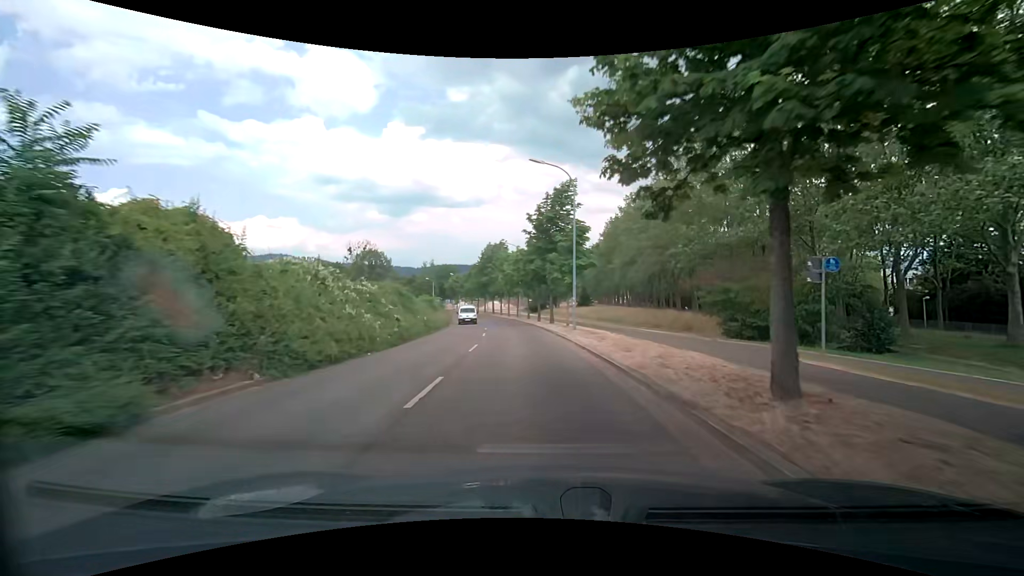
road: tertiary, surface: asphalt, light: Day
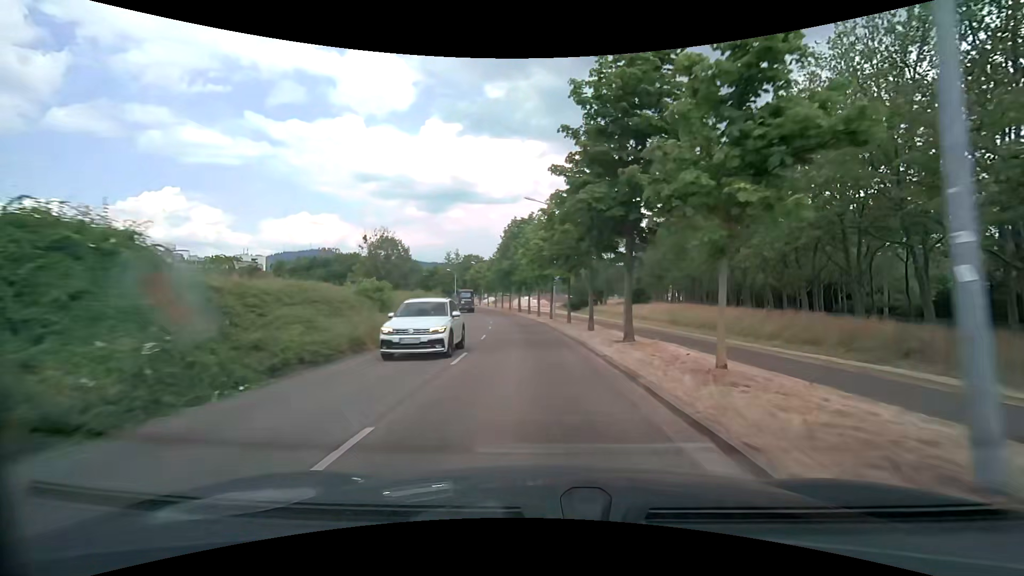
(-0.9, +22.3) m; -4°
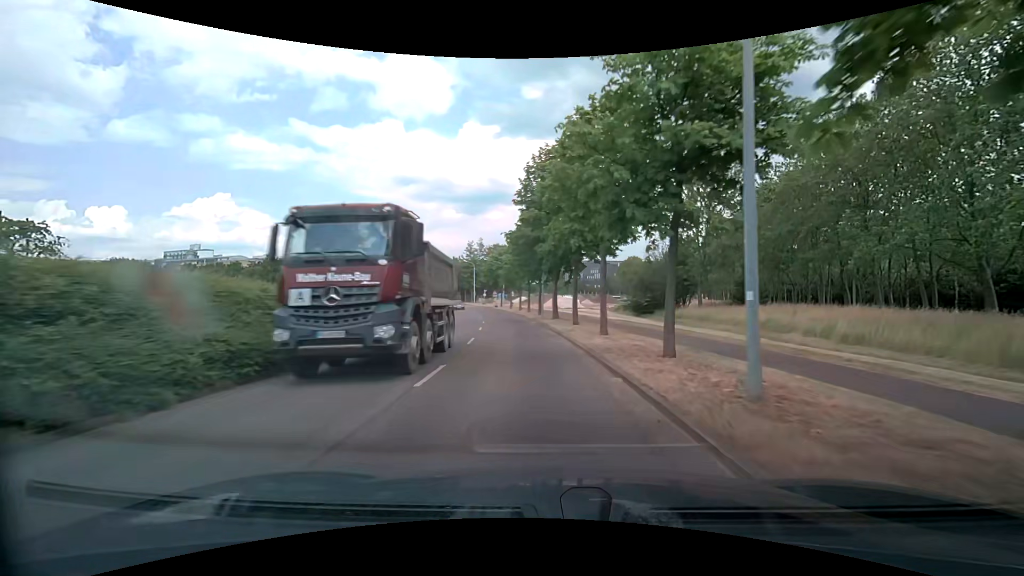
(-1.3, +30.3) m; -4°
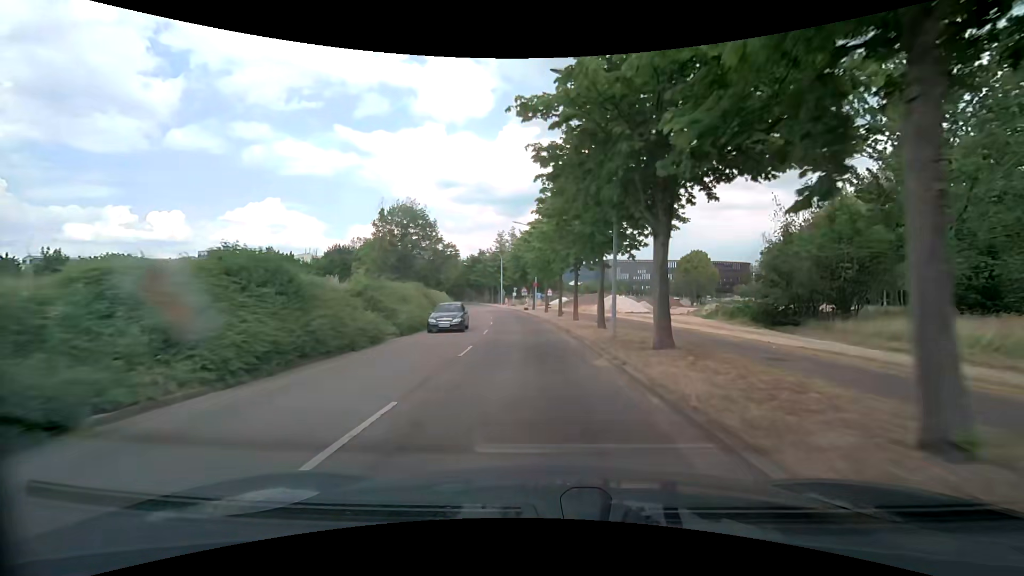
(-1.0, +22.5) m; -5°
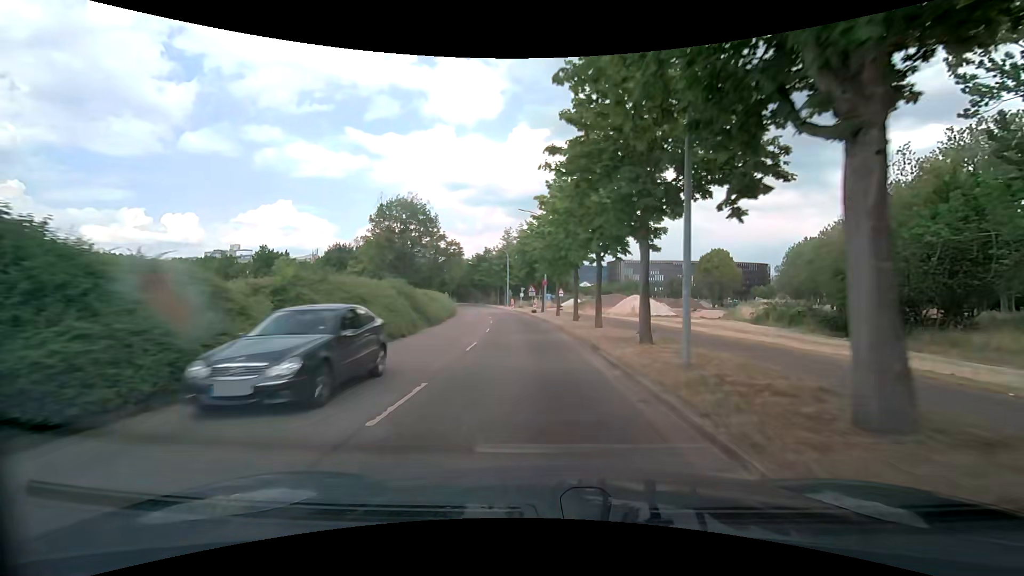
(-0.1, +7.4) m; -1°
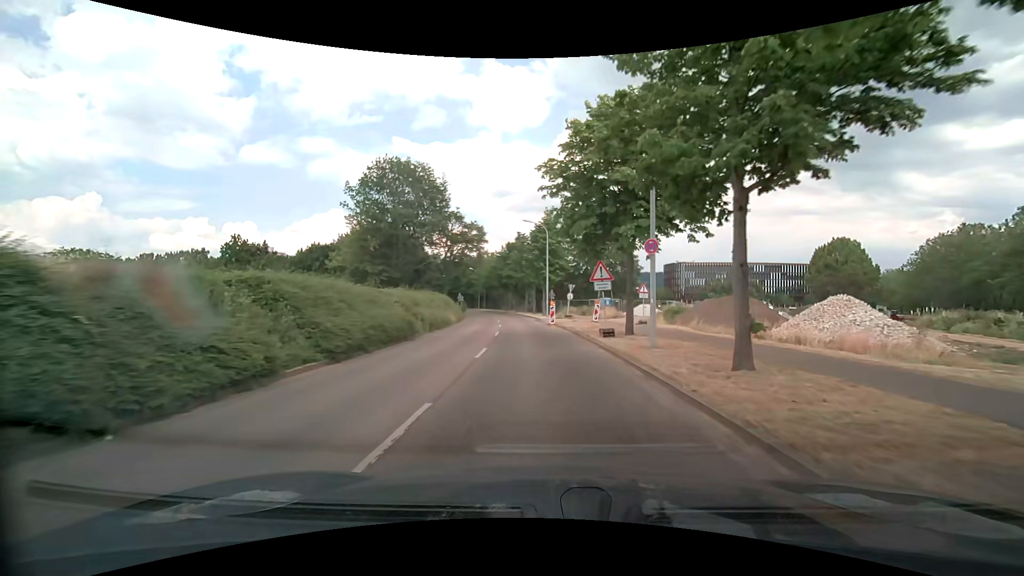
(-1.3, +28.6) m; -5°
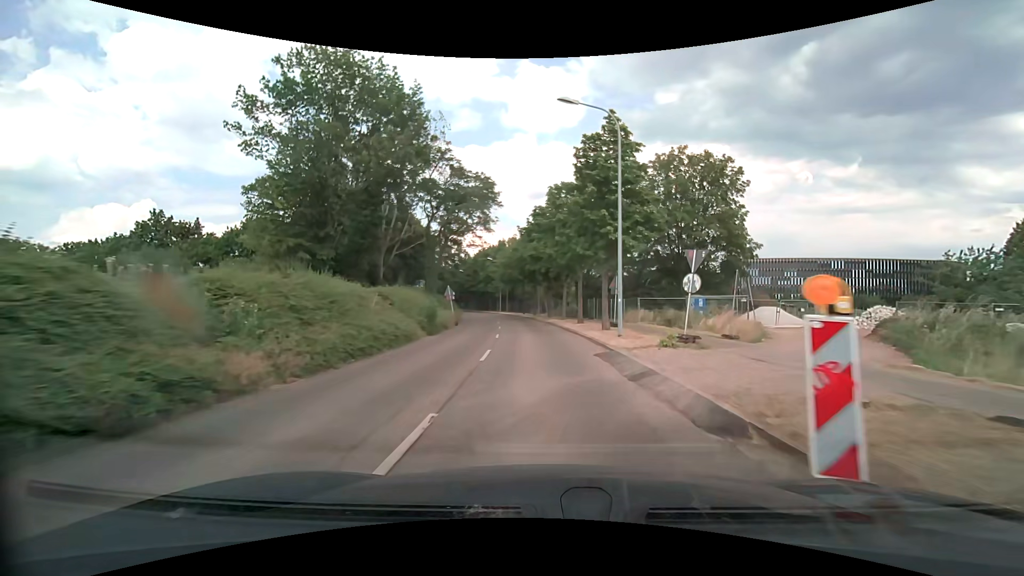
(-0.8, +27.6) m; -4°
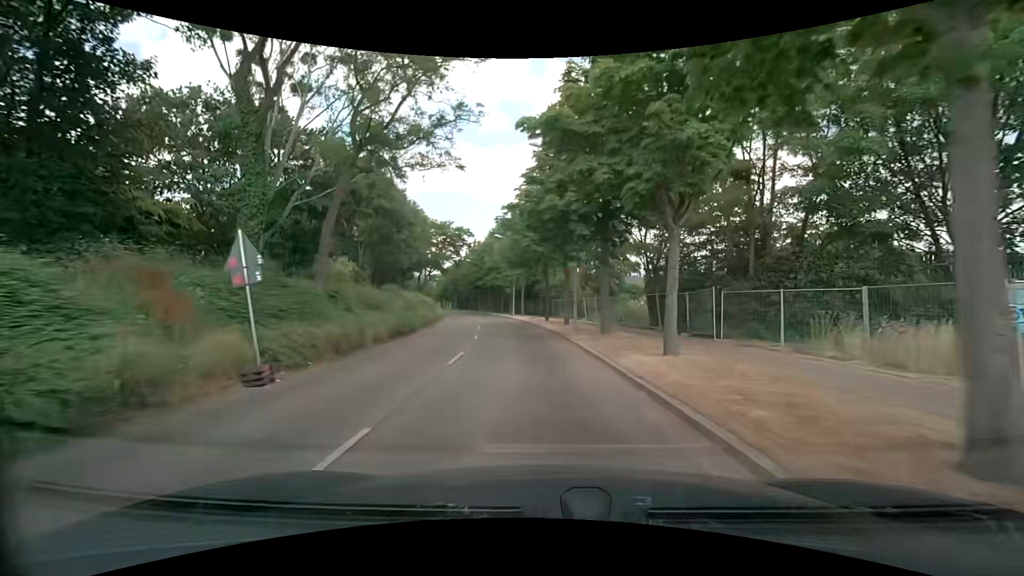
(-0.5, +27.7) m; -3°
(0, +10) (-1, +20) (-2, +30) (-3, +40) (-5, +50) (-7, +60) (-9, +69) (-11, +79) (-14, +89) (-17, +98) m
